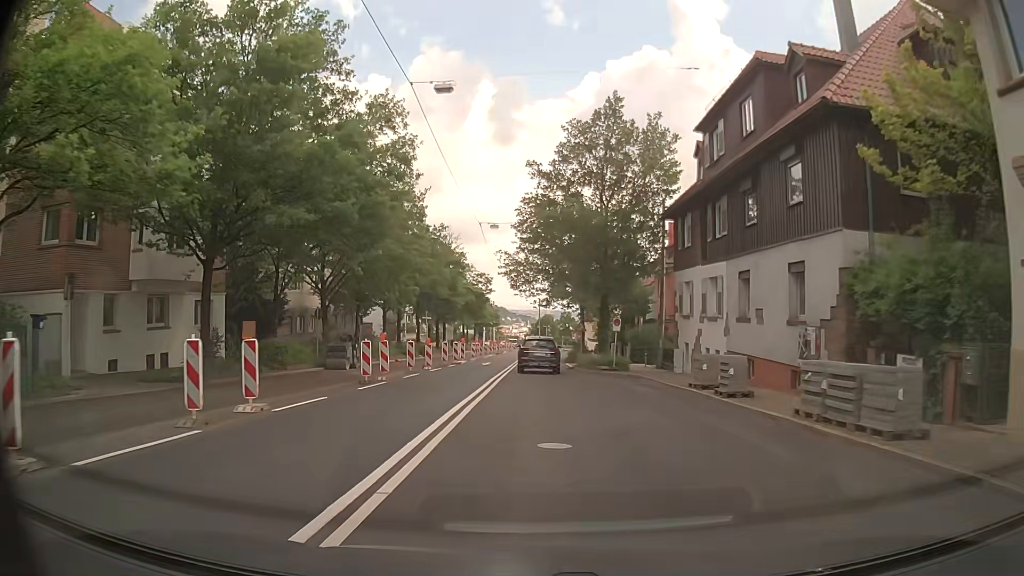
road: secondary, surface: asphalt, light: Day
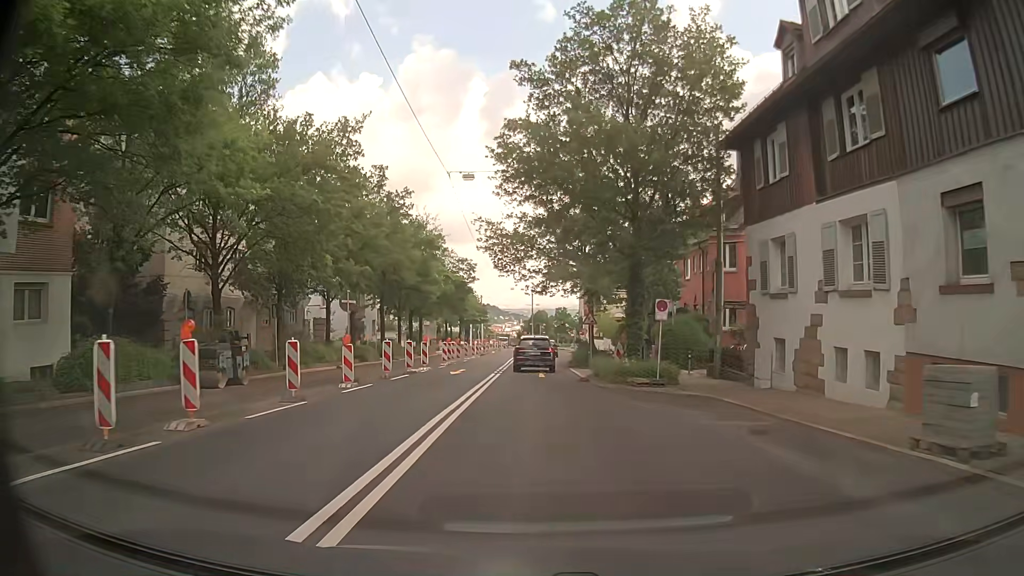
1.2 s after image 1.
(0.0, +13.1) m; 0°
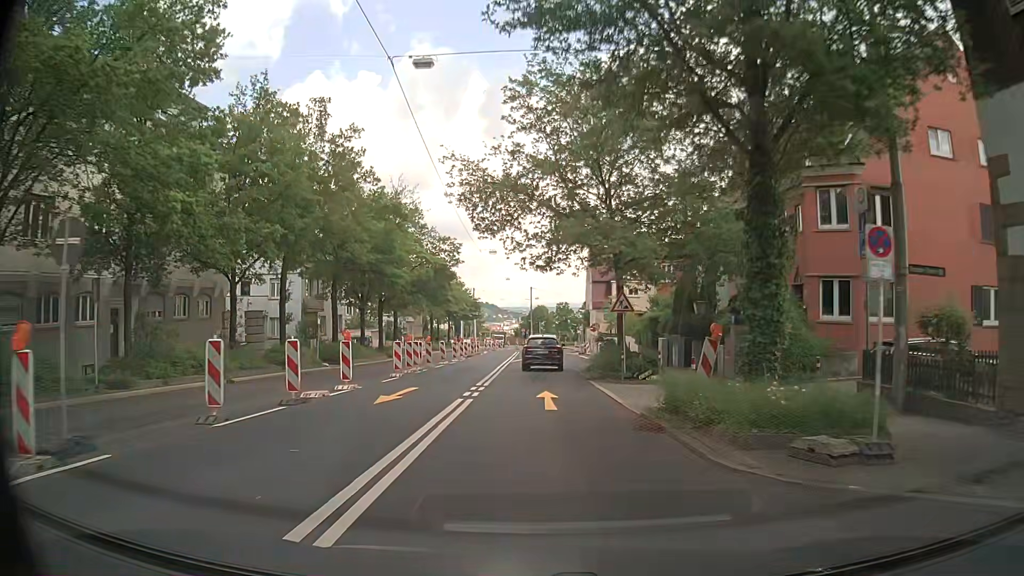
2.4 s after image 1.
(+0.1, +13.2) m; 0°
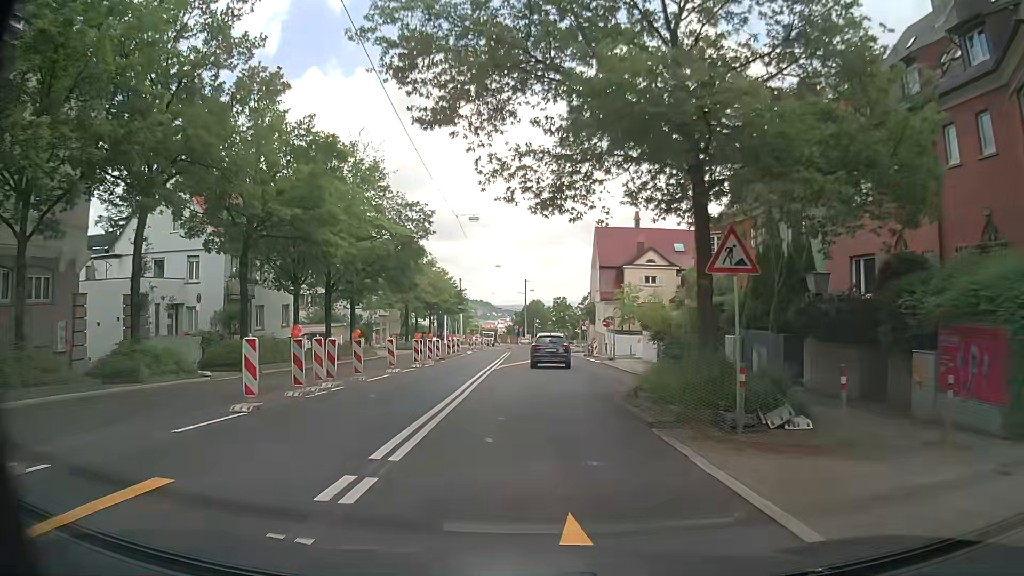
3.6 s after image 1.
(+0.1, +13.0) m; +1°
(0, +10) (0, +20) (+1, +30) (+2, +40) (+2, +50) (+2, +60) (+2, +70) (+3, +80) (+4, +90) (+8, +99) m
